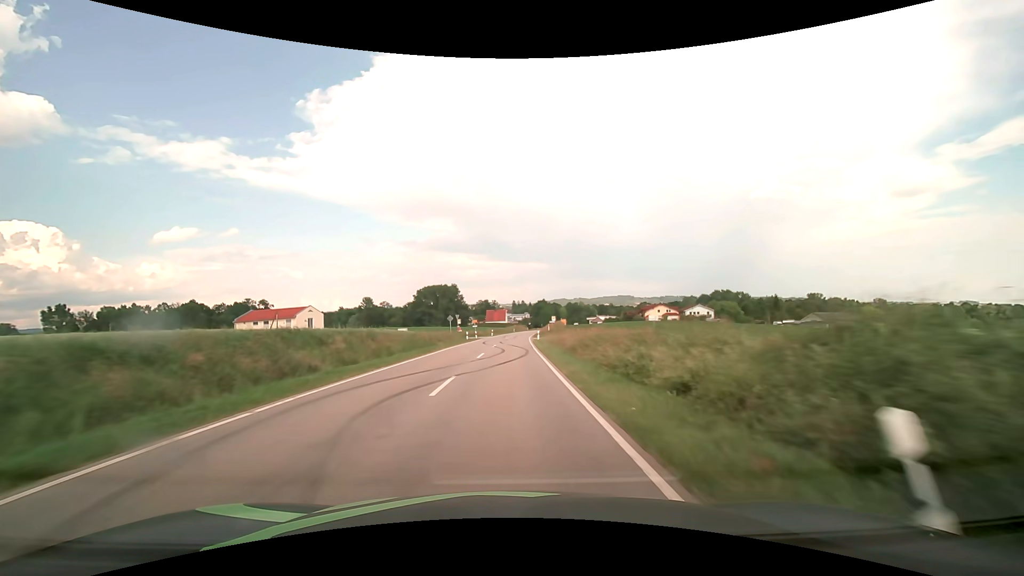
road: secondary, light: Day
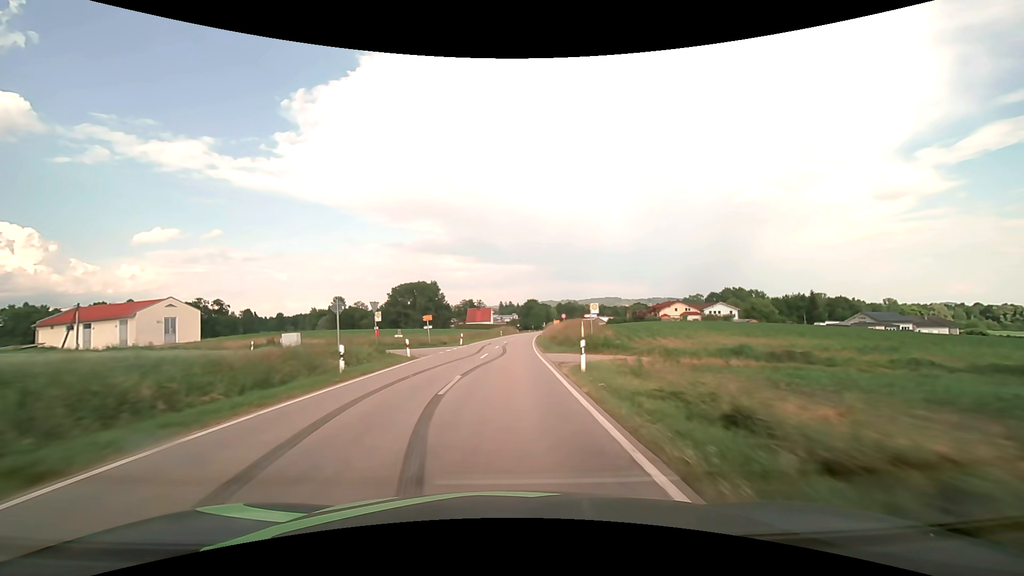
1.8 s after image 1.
(+0.5, +37.1) m; +2°
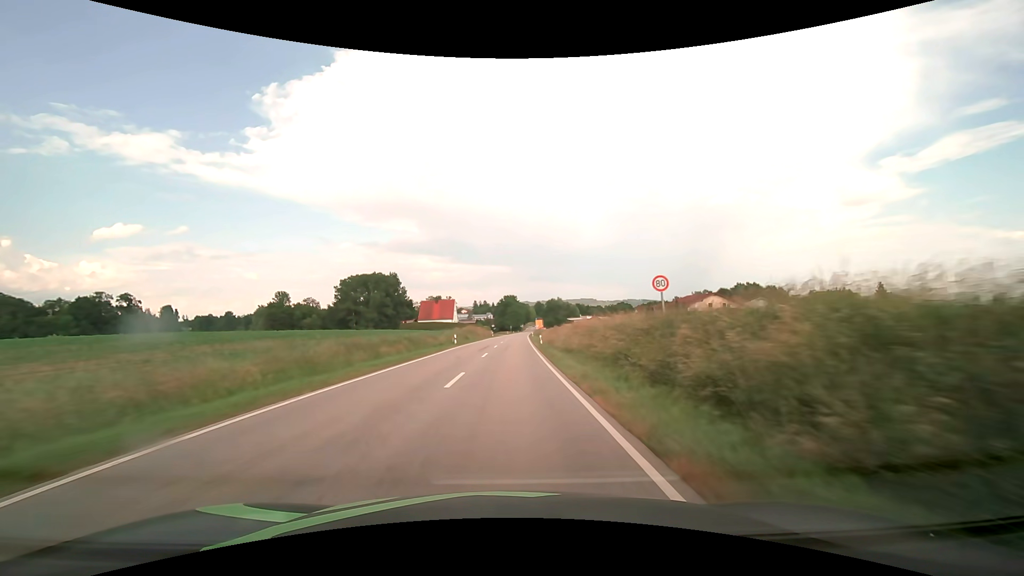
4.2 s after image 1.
(+1.1, +49.5) m; +3°
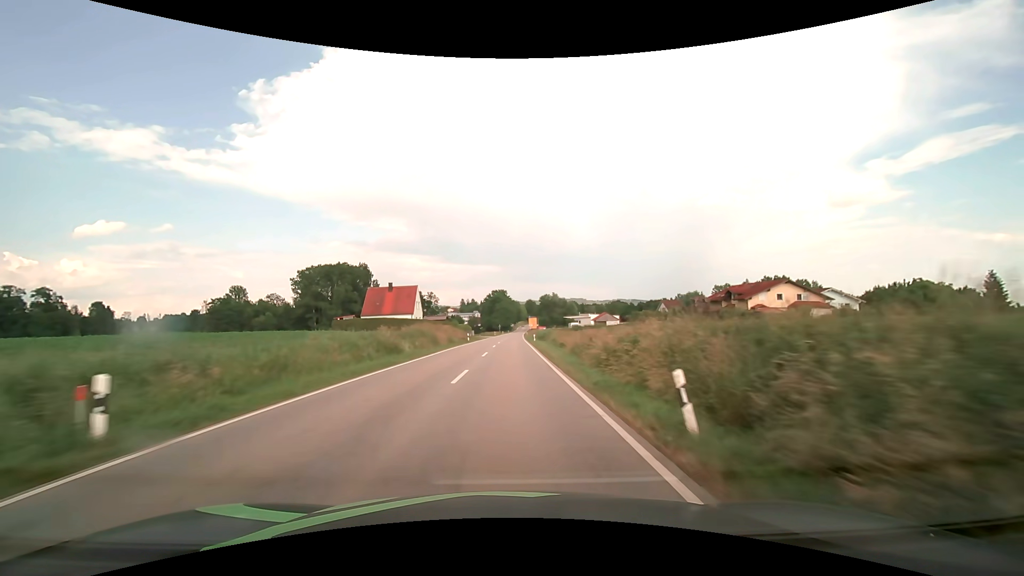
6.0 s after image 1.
(+0.5, +37.0) m; +1°
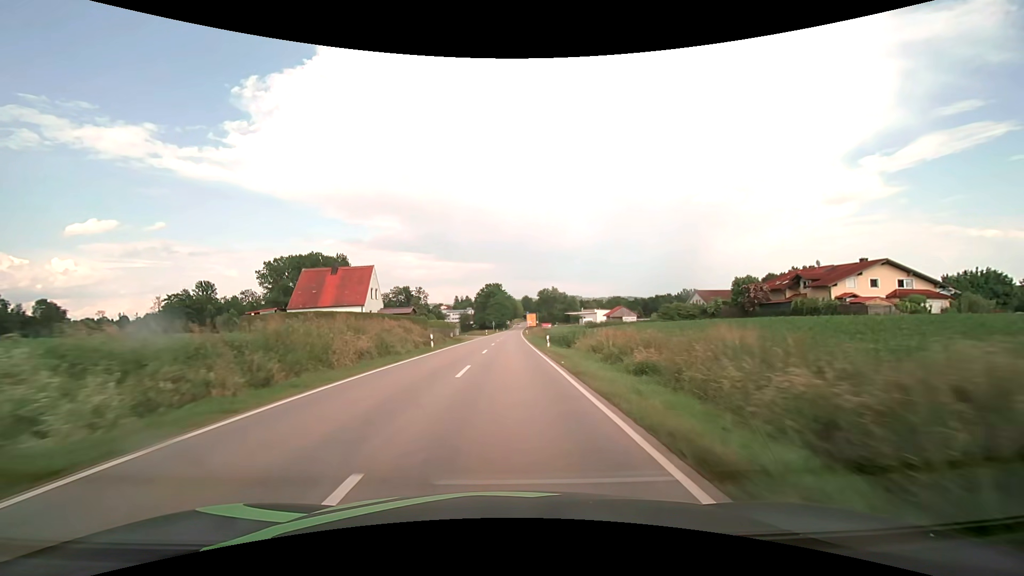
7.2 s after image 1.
(+0.1, +24.2) m; +1°
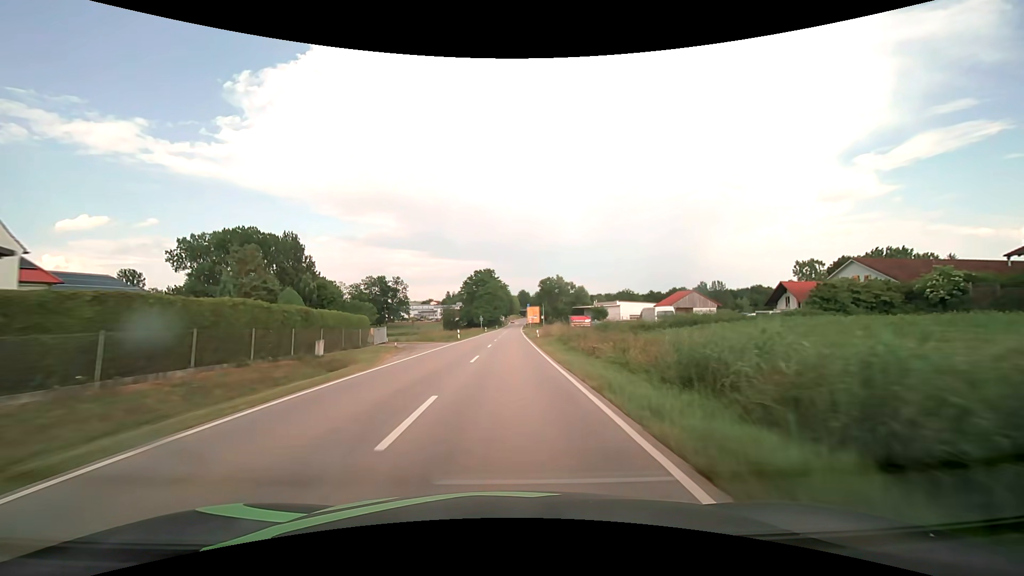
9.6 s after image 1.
(+0.3, +45.2) m; +1°
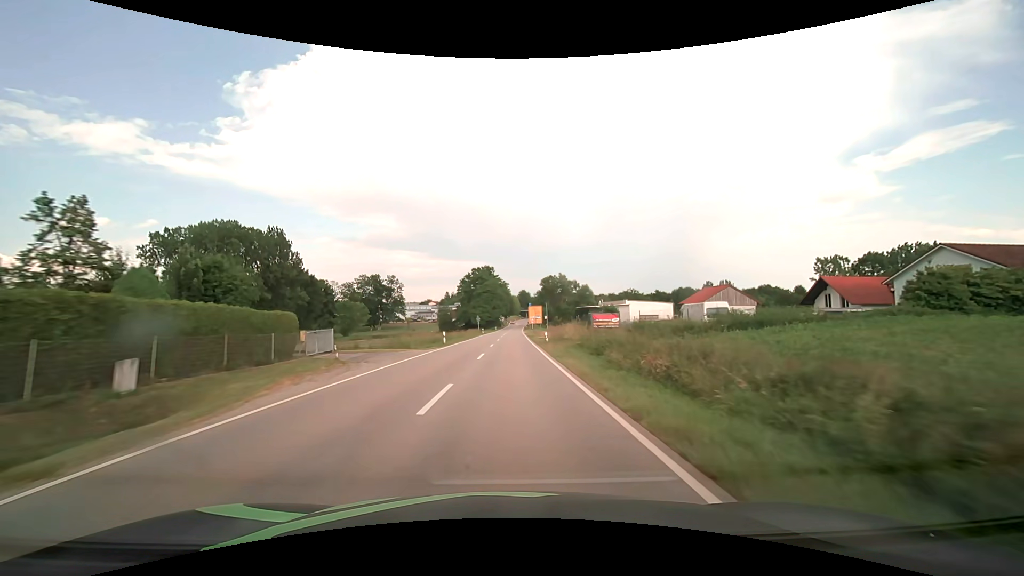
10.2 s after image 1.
(0.0, +10.6) m; 0°
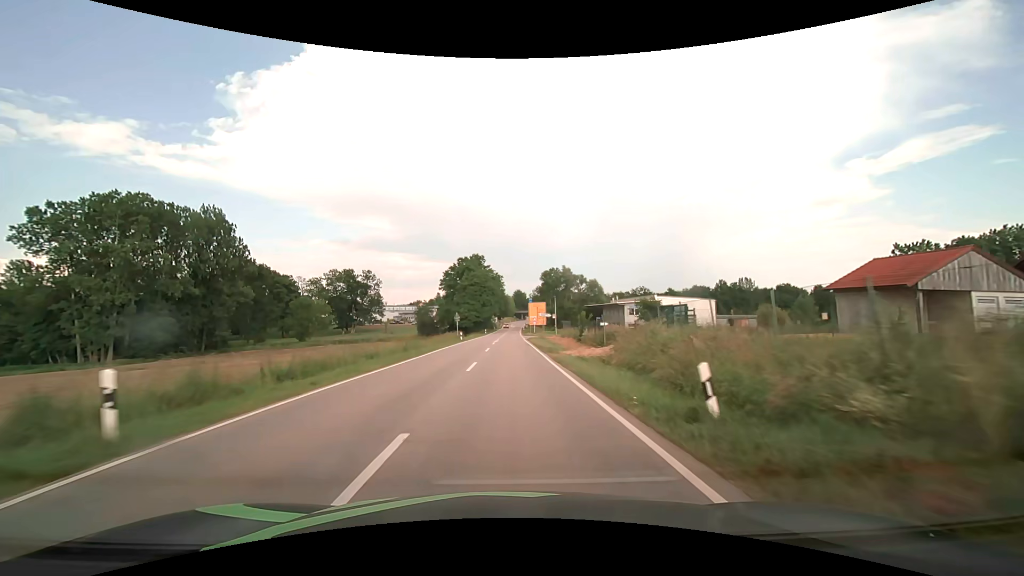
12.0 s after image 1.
(+0.2, +30.3) m; +1°
(0, +10) (0, +20) (0, +30) (0, +40) (0, +50) (+1, +60) (+1, +70) (+1, +80) (+1, +90) (+1, +100) m
